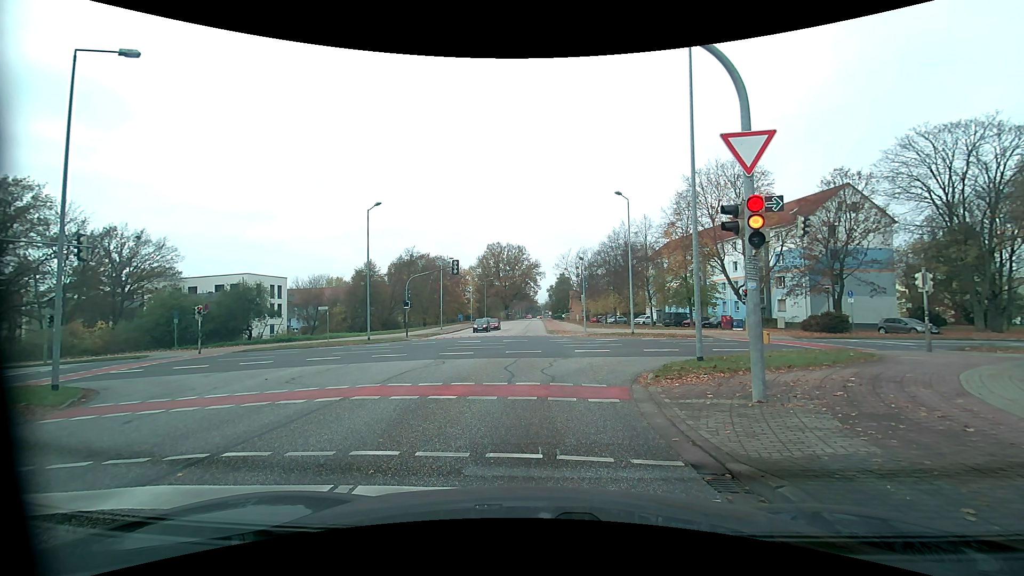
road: tertiary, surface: asphalt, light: Day
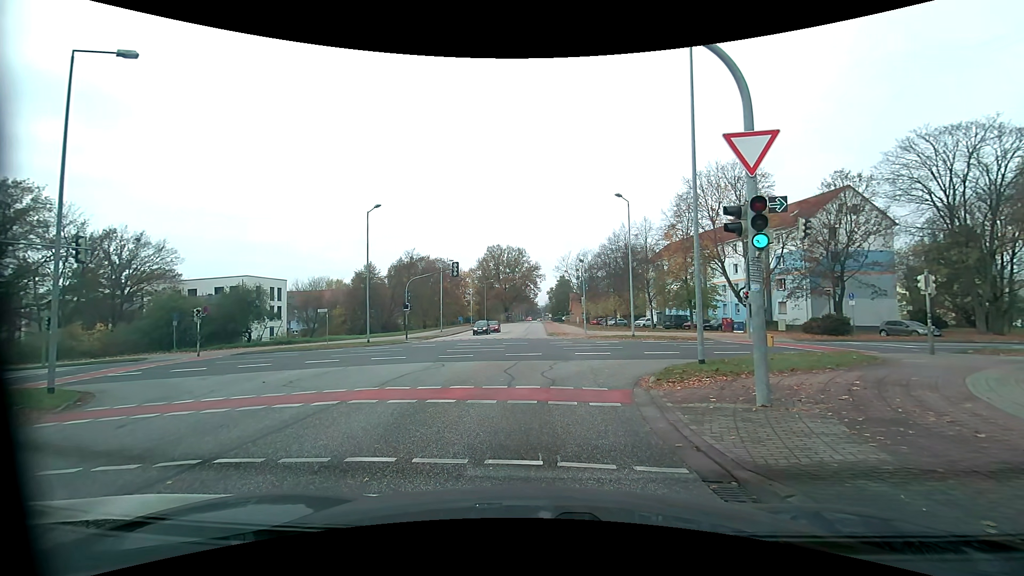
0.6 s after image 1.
(0.0, +0.1) m; 0°
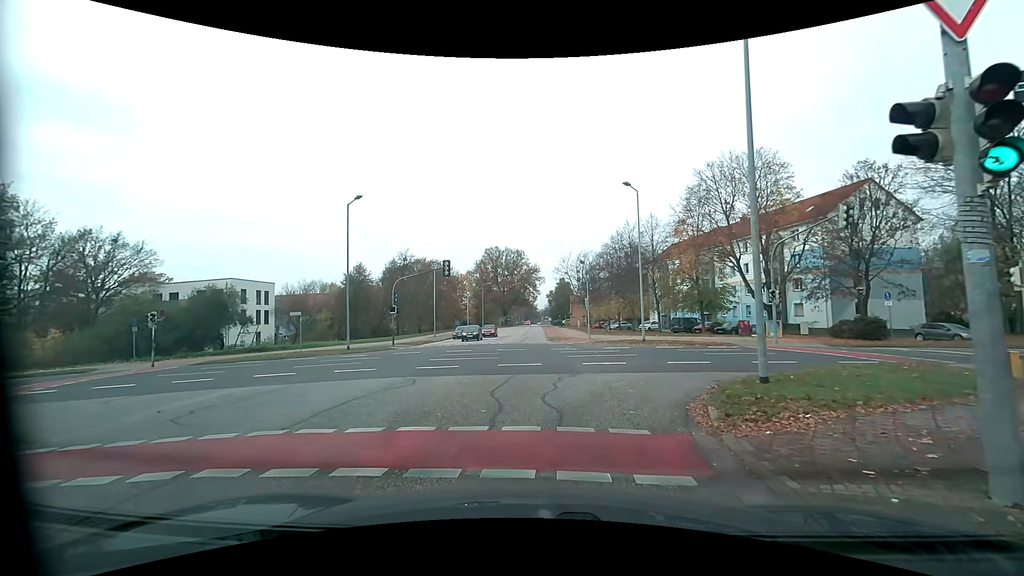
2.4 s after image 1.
(+0.1, +4.5) m; 0°
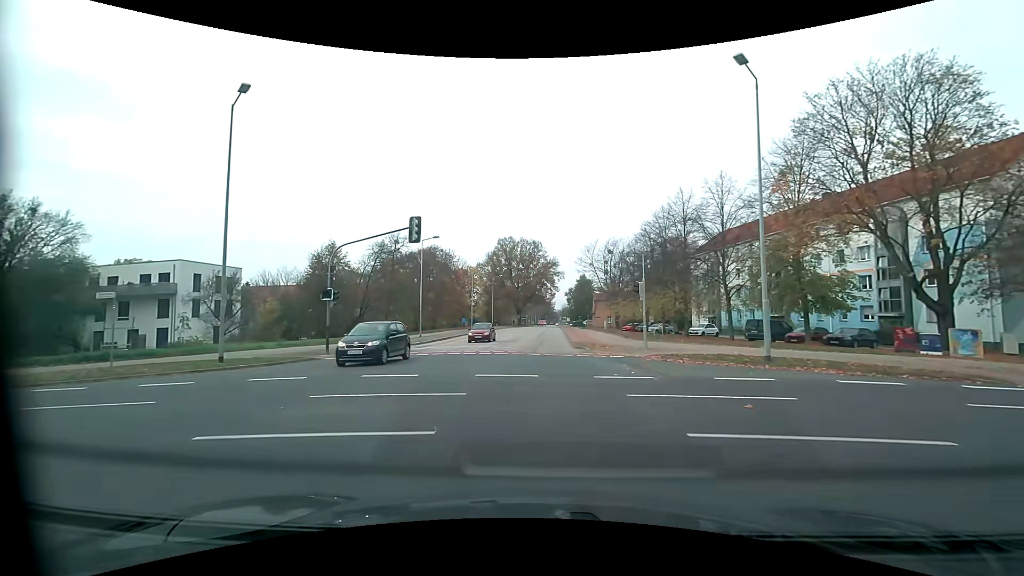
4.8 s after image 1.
(0.0, +16.7) m; -1°
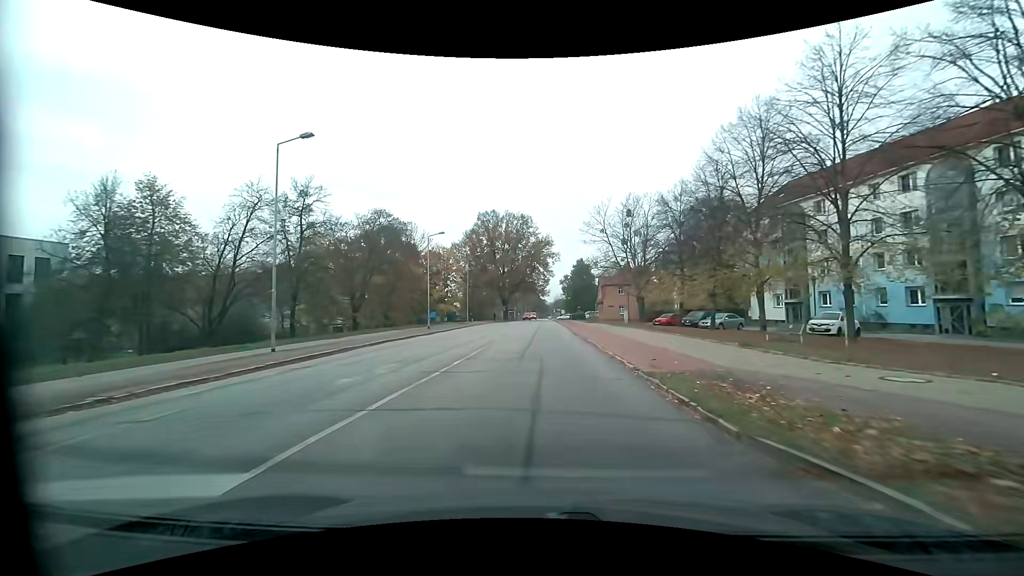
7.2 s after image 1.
(+0.2, +26.4) m; +1°
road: residential
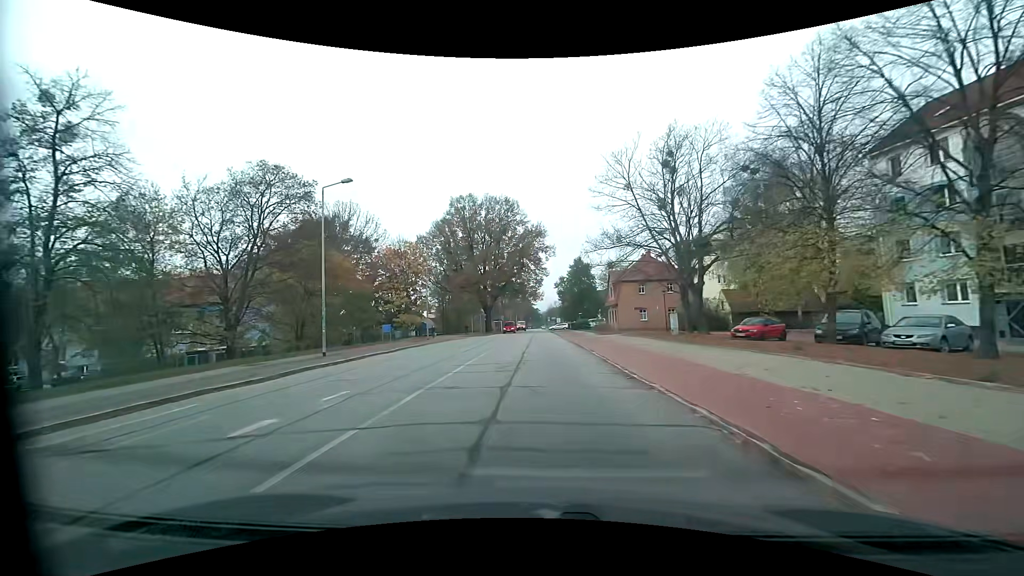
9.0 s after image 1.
(+0.3, +23.4) m; +1°
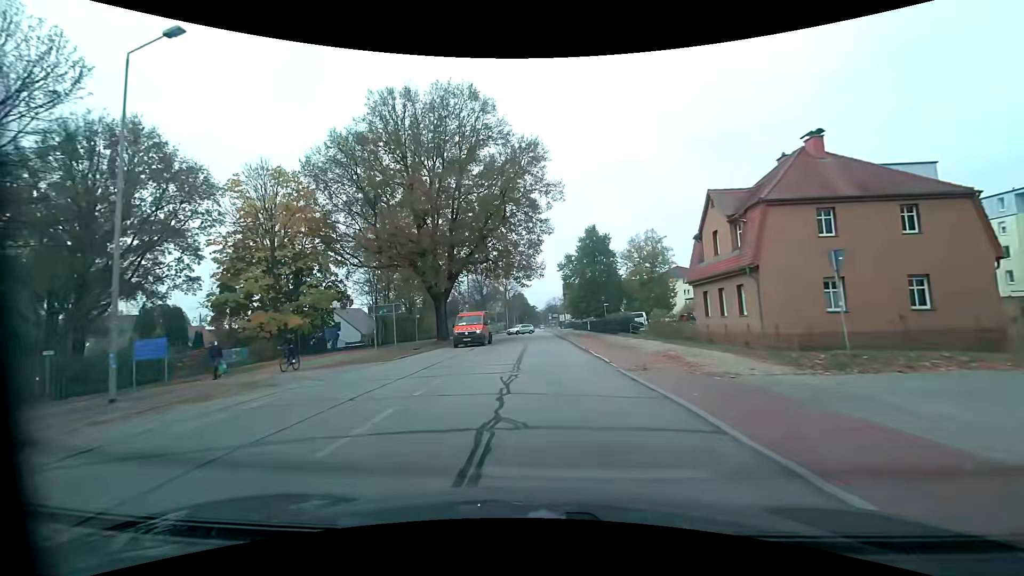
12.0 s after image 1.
(+0.2, +39.6) m; +1°
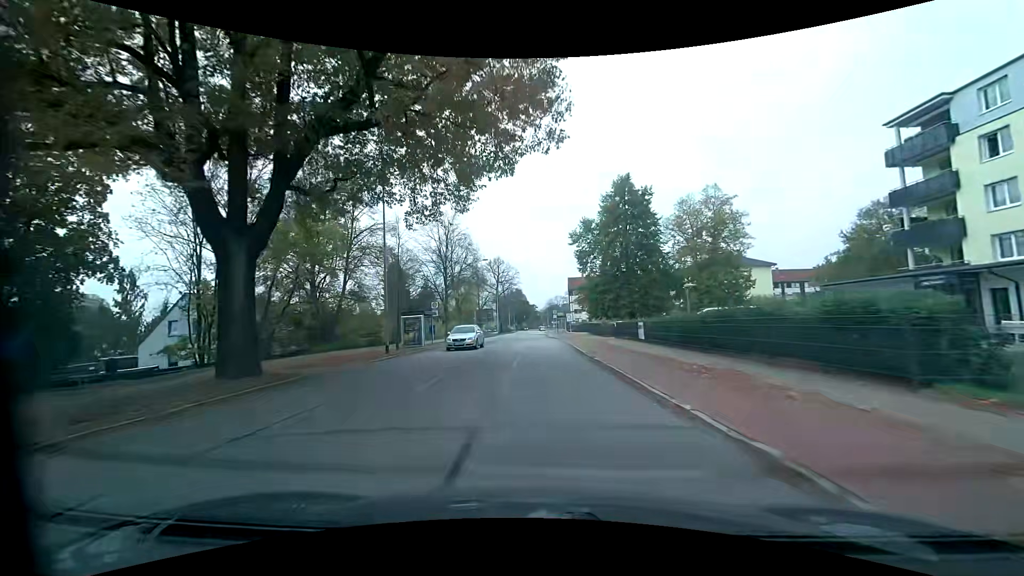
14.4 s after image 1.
(0.0, +31.4) m; 0°
(0, +10) (0, +20) (0, +30) (0, +40) (-1, +50) (-1, +60) (-1, +70) (-1, +80) (-1, +90) (-1, +100) m
